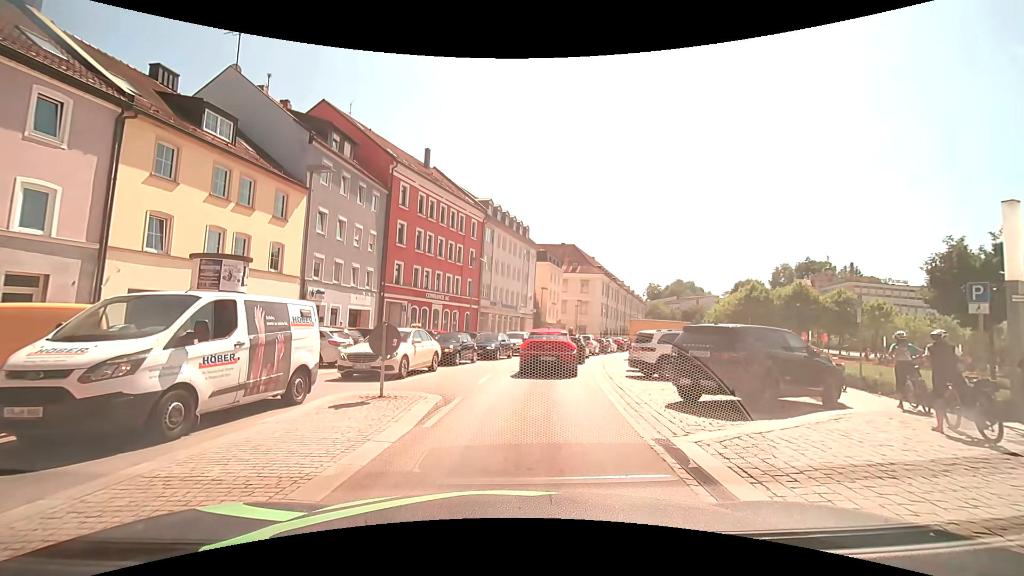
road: tertiary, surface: asphalt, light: Day
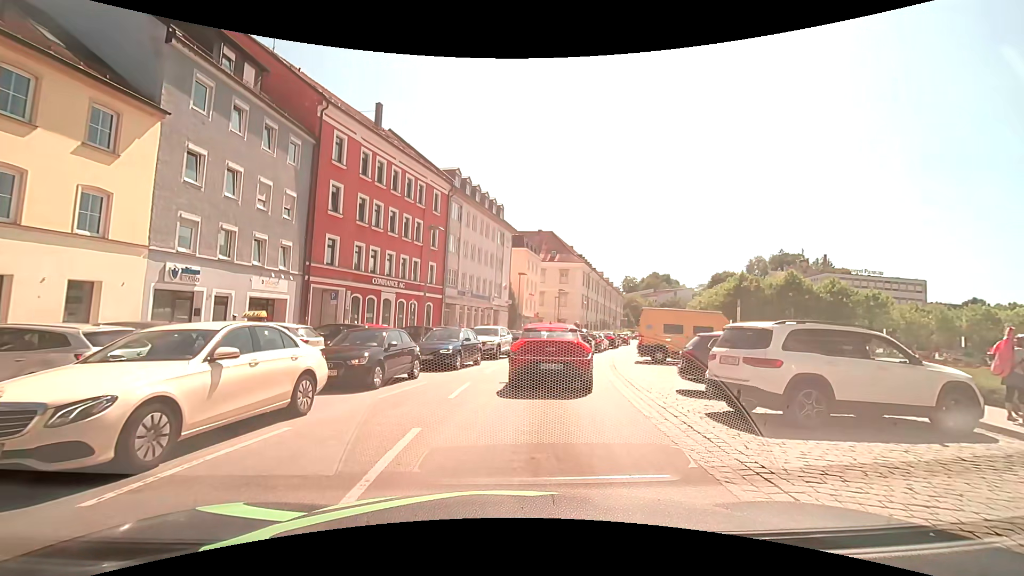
(0.0, +9.3) m; +1°
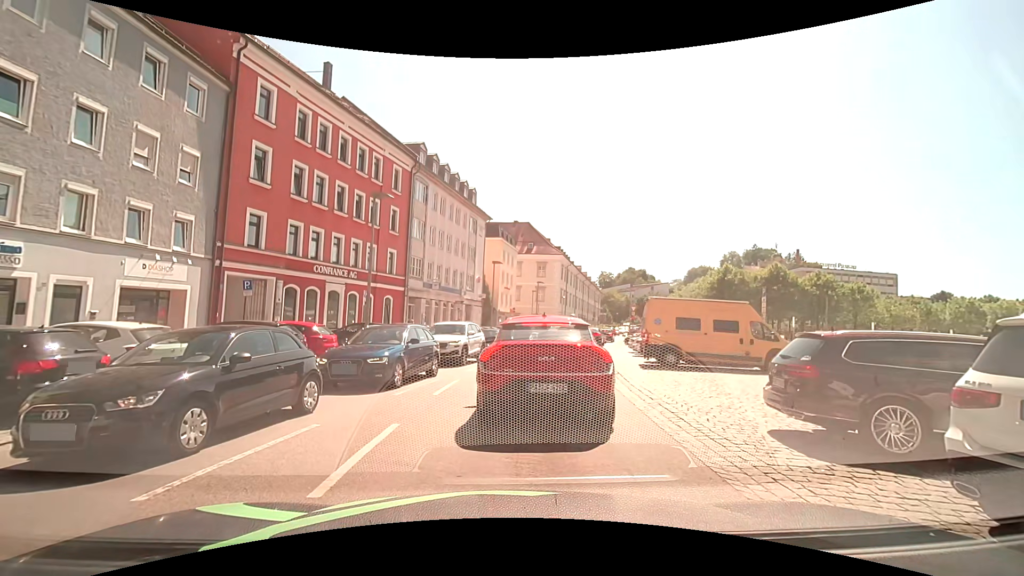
(+0.2, +5.6) m; +4°
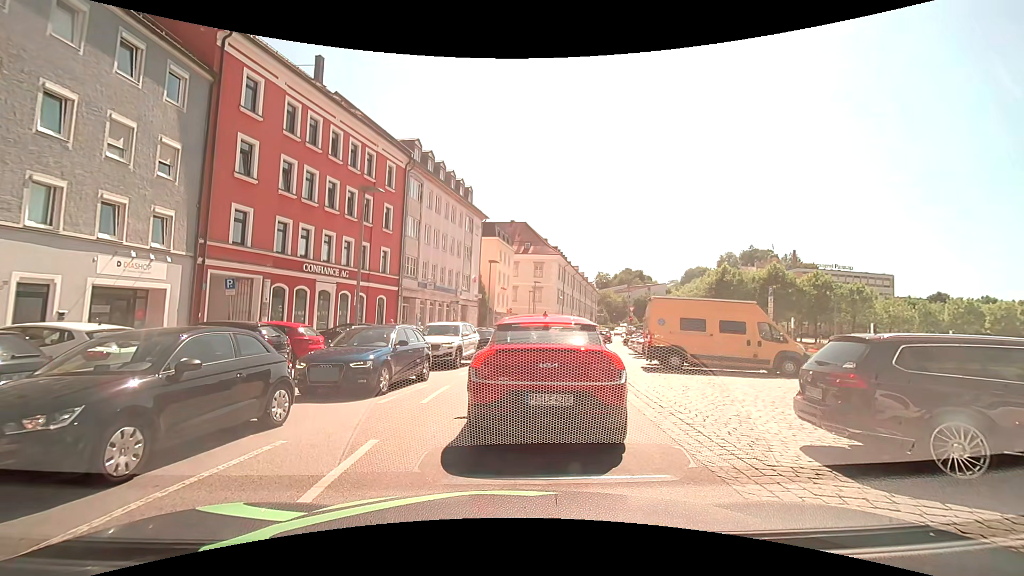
(0.0, +0.9) m; 0°
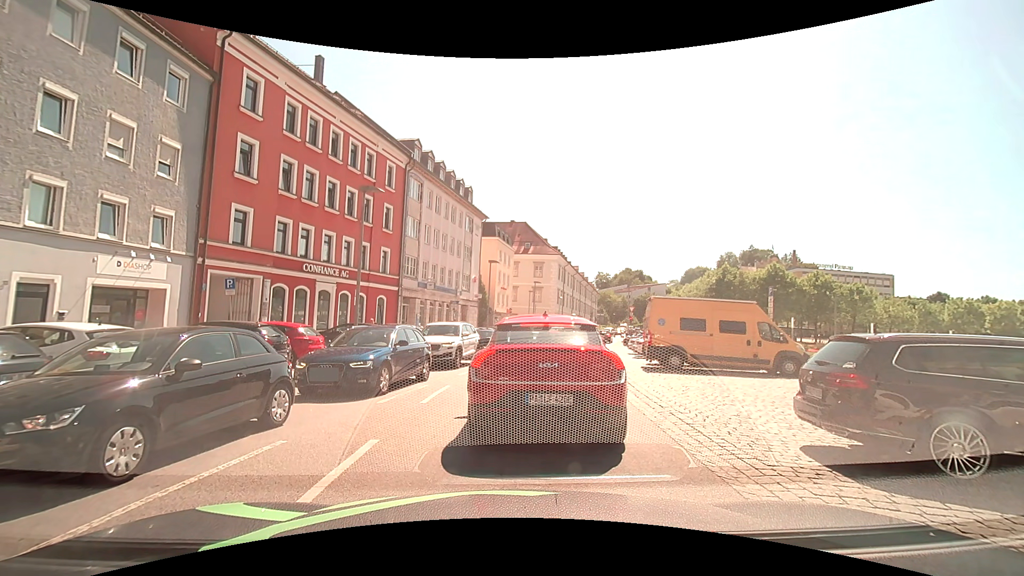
(0.0, +0.1) m; 0°
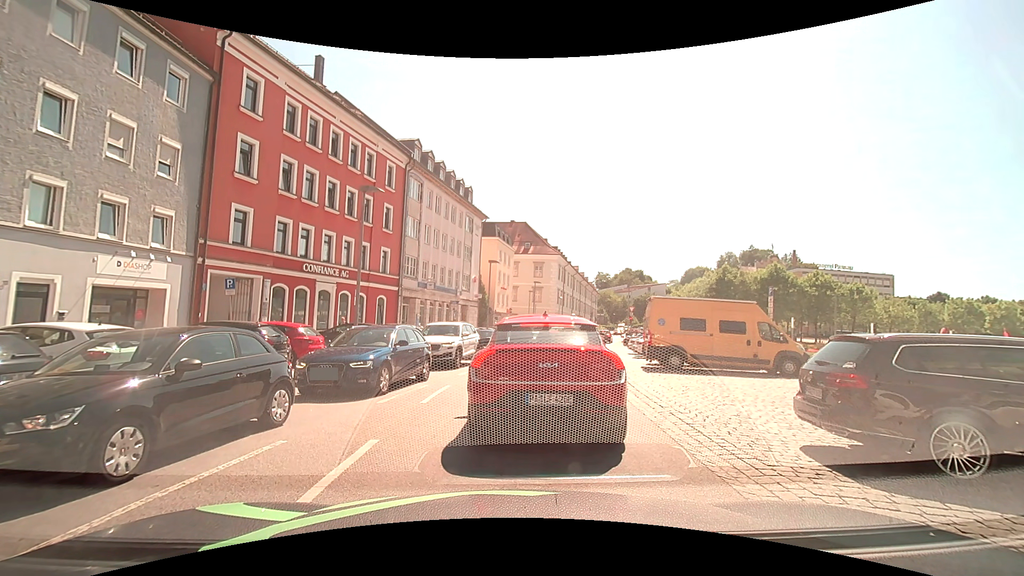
(0.0, 0.0) m; 0°
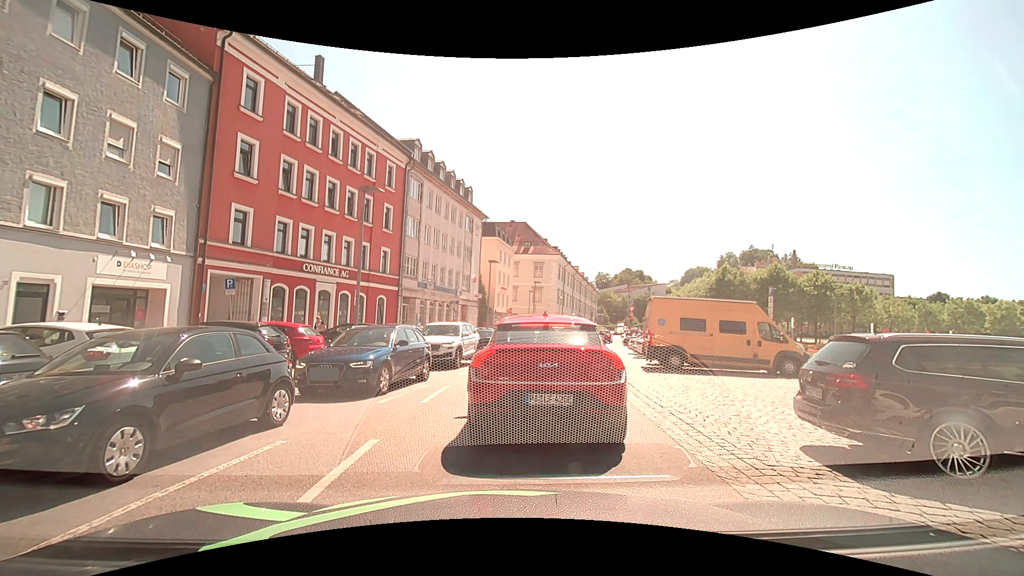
(0.0, 0.0) m; 0°
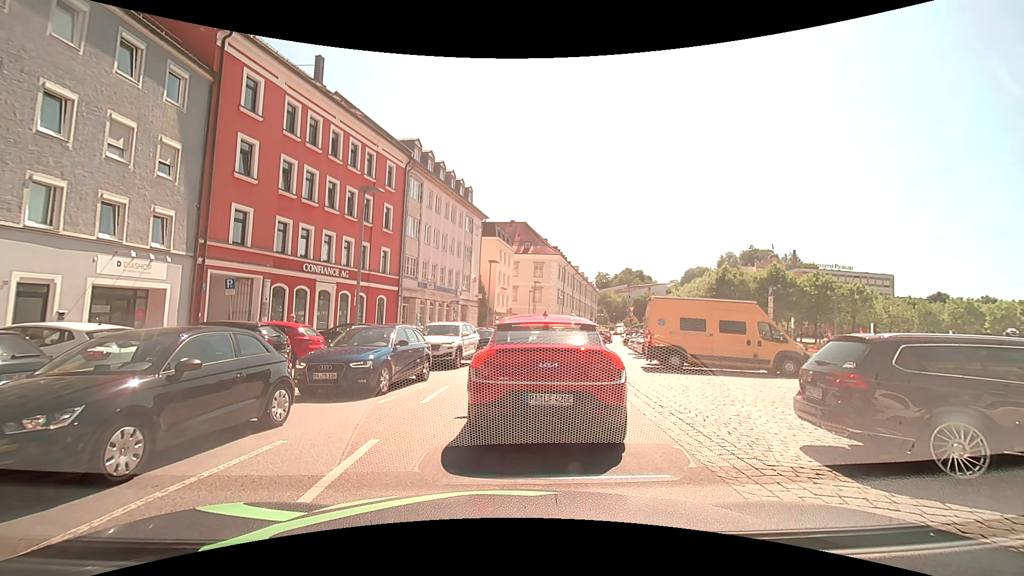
(0.0, 0.0) m; 0°
